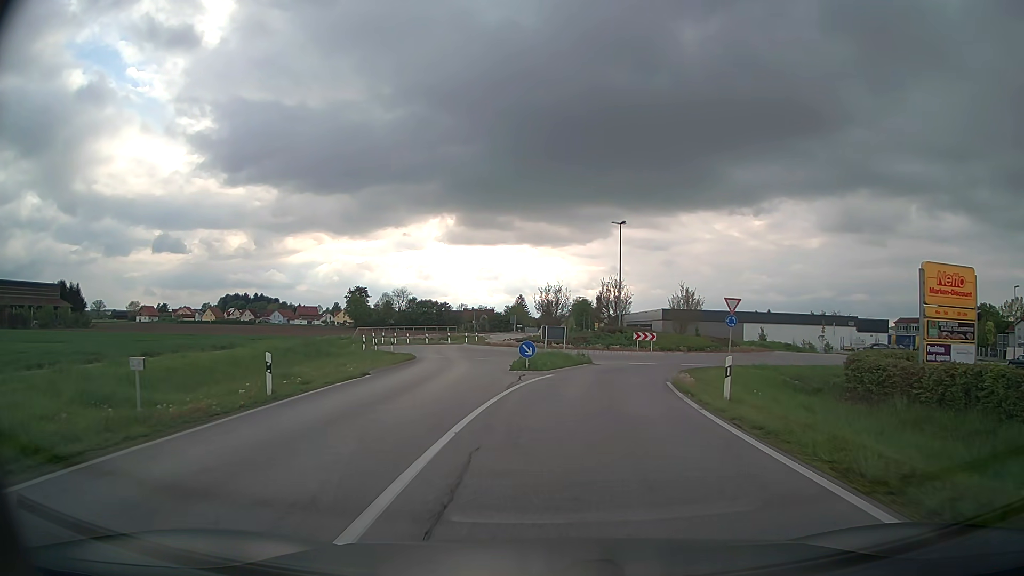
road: secondary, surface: asphalt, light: Day
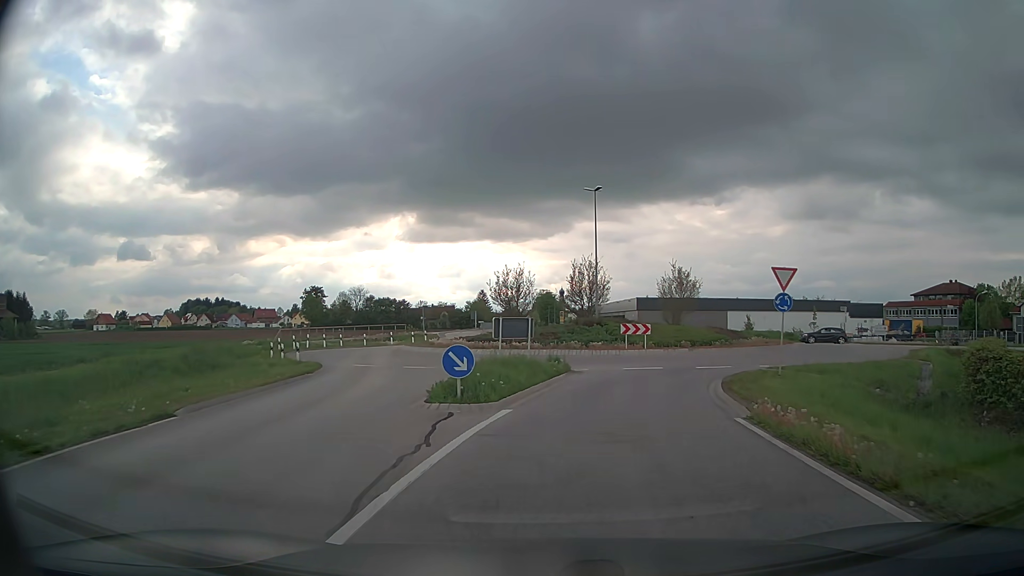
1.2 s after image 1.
(+0.2, +11.1) m; +3°
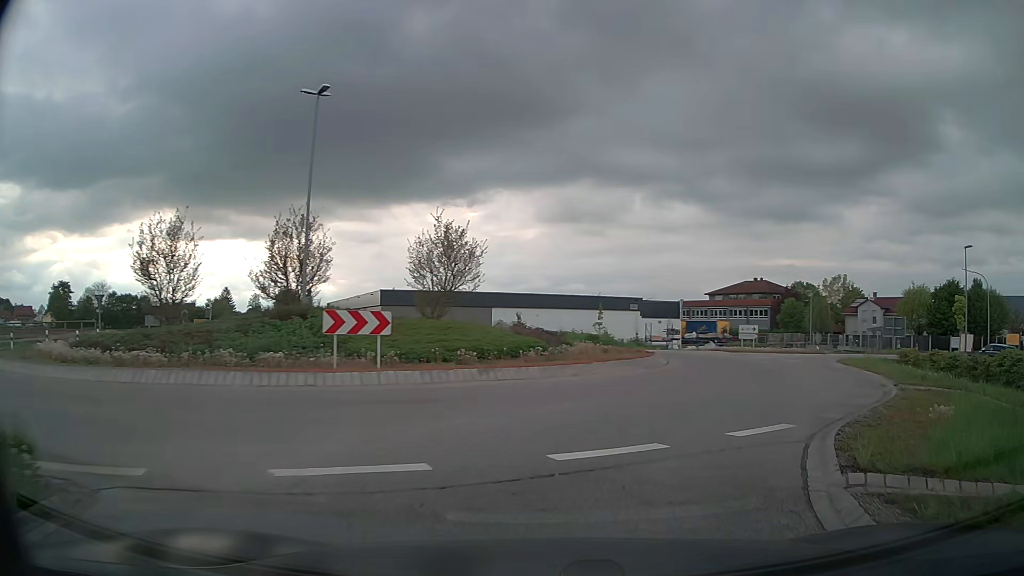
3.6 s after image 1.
(+2.3, +18.7) m; +20°
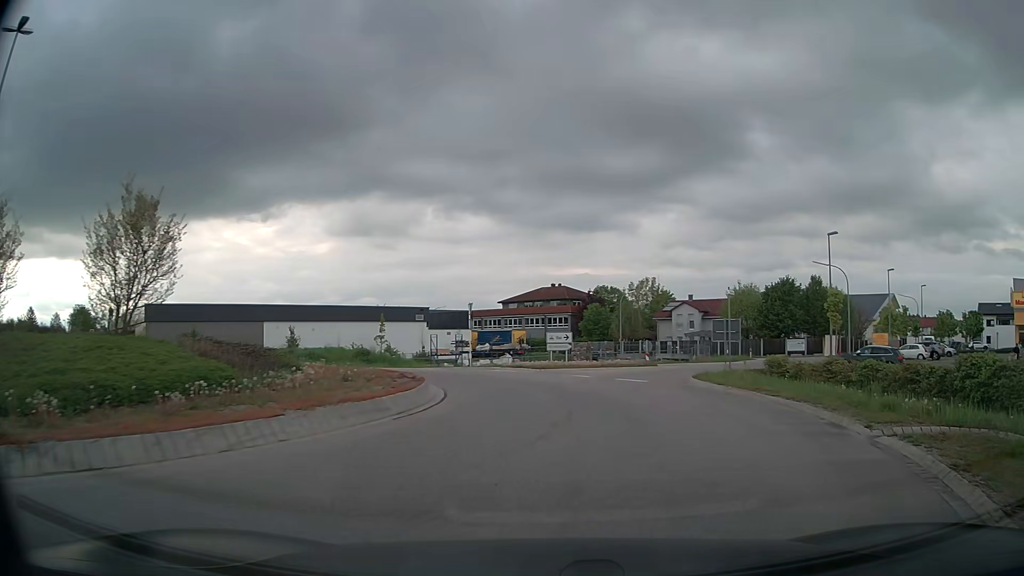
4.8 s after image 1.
(+1.5, +8.8) m; +20°
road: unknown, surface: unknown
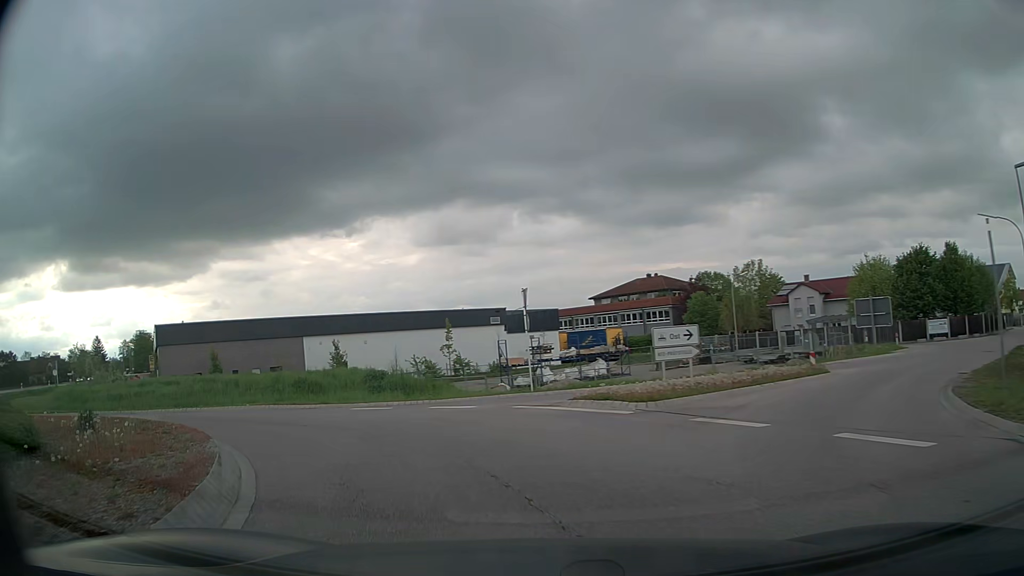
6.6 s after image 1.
(-0.1, +13.3) m; -9°
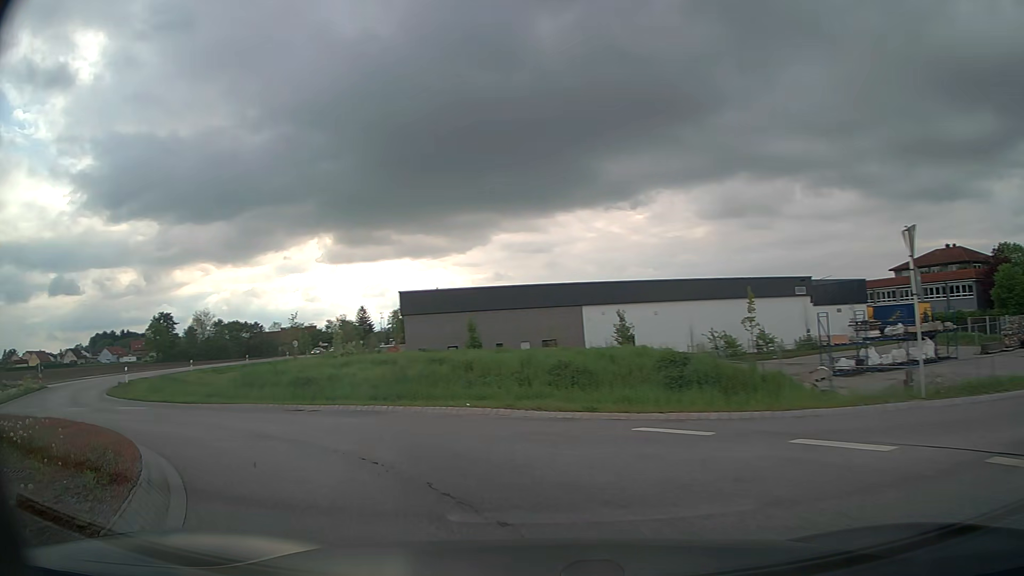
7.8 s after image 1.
(-1.7, +8.5) m; -24°
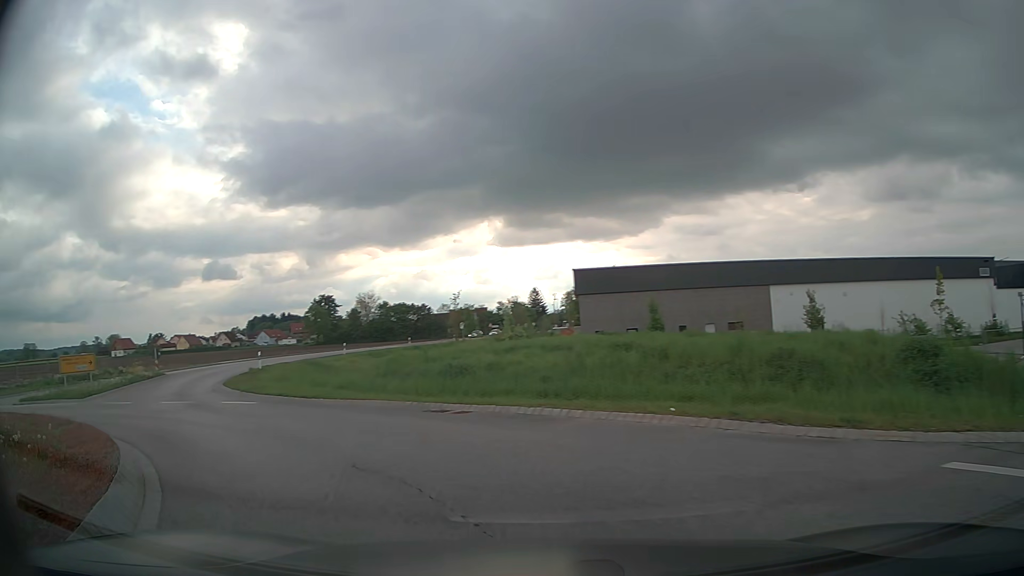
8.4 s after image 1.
(-0.5, +4.1) m; -14°
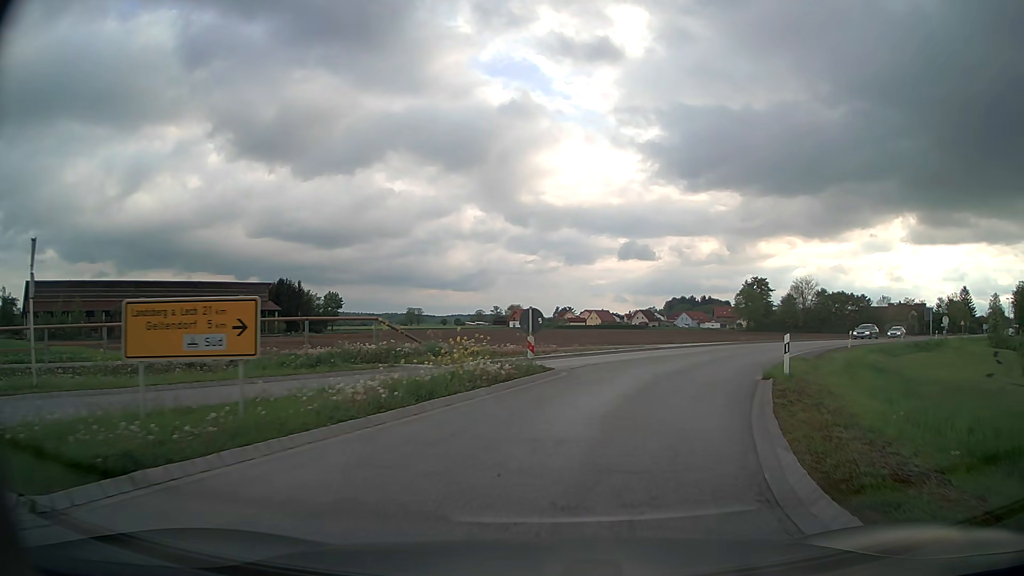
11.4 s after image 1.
(-10.6, +18.4) m; -38°
(+1, +10) (+5, +19) (+9, +28) (+15, +37) (+21, +45) (+27, +52) (+34, +59) (+41, +66) (+49, +73) (+56, +80) m
